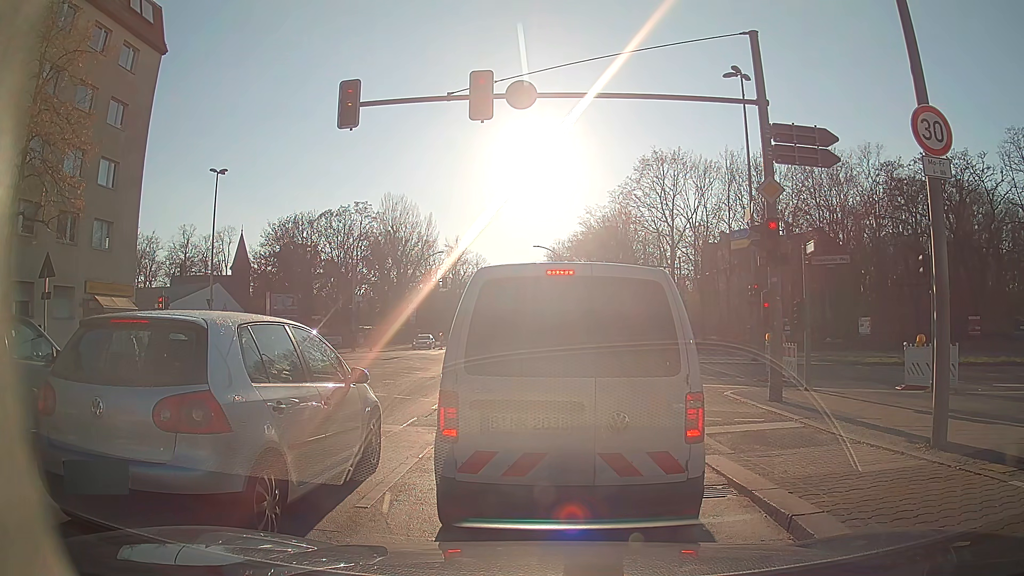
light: Day
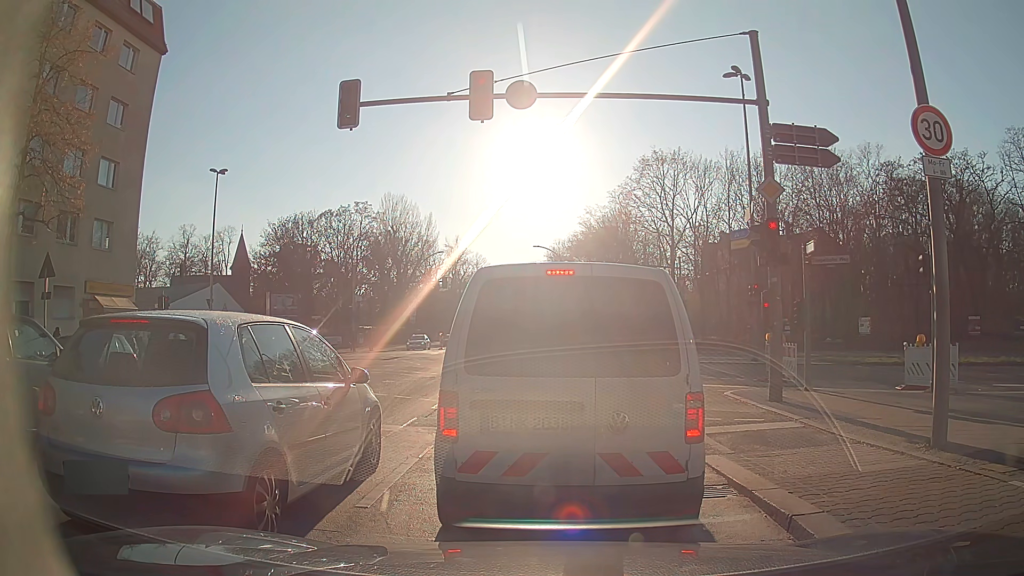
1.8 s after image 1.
(0.0, 0.0) m; 0°
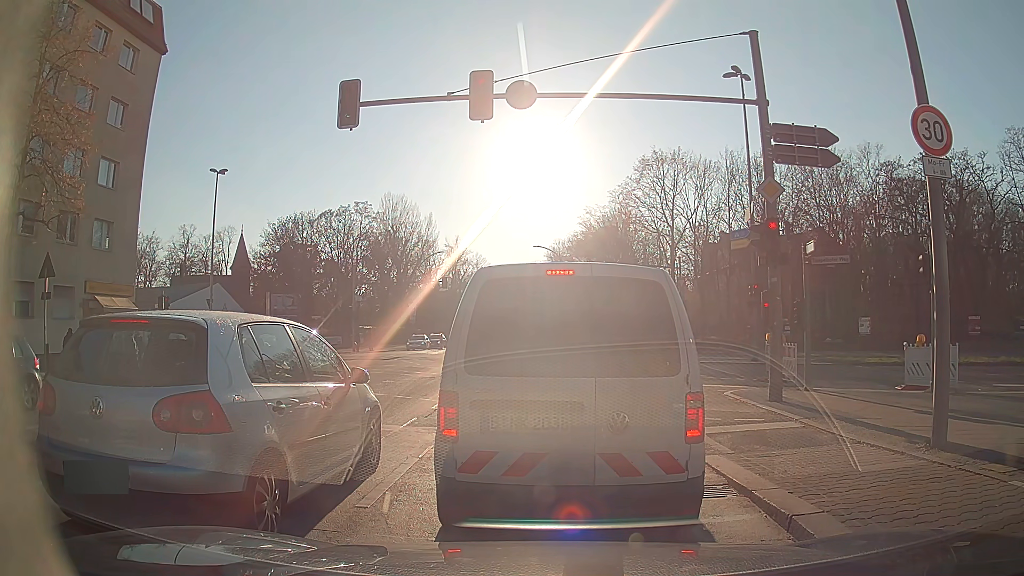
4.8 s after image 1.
(0.0, 0.0) m; 0°
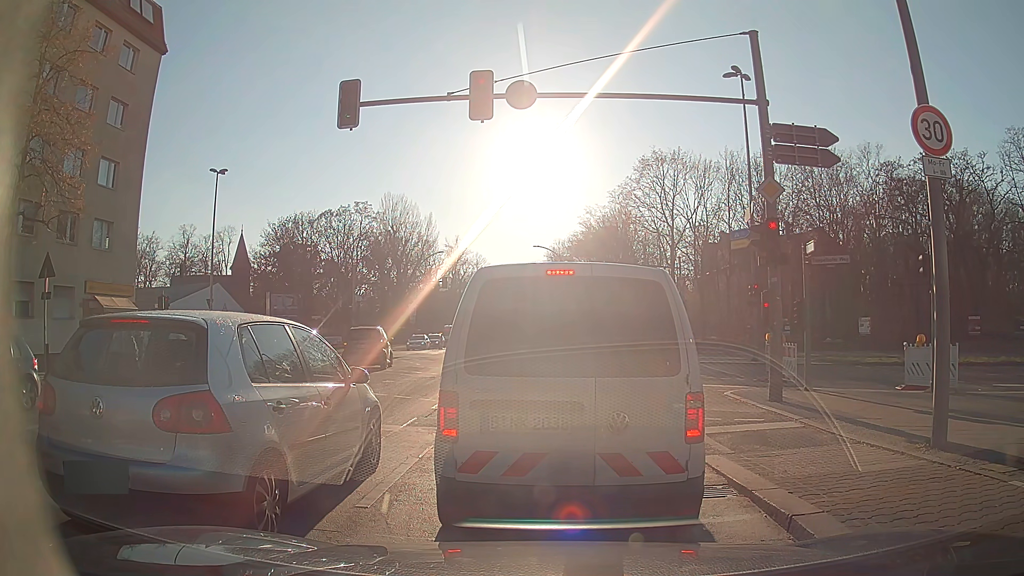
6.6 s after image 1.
(0.0, 0.0) m; 0°
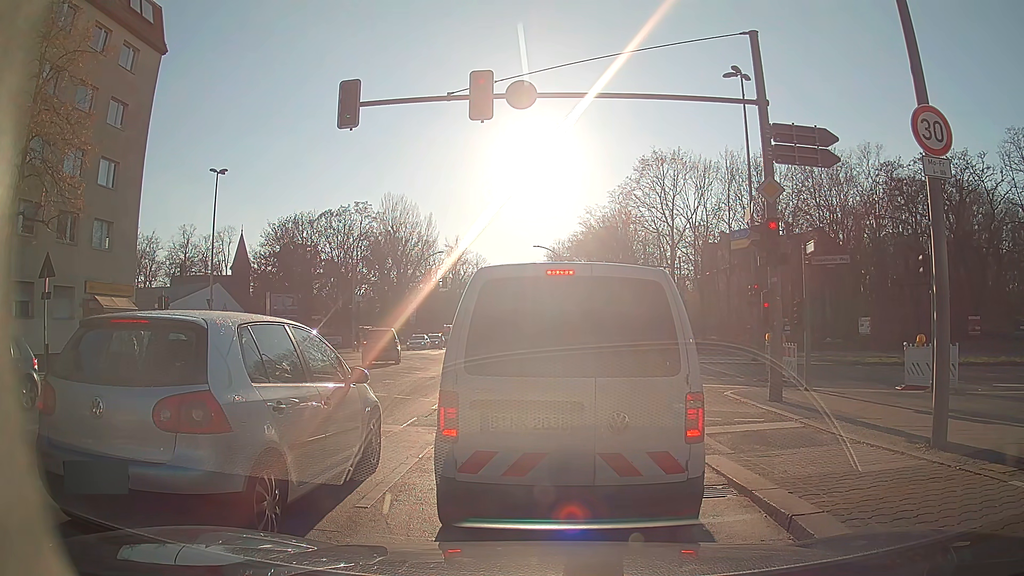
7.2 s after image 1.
(0.0, 0.0) m; 0°
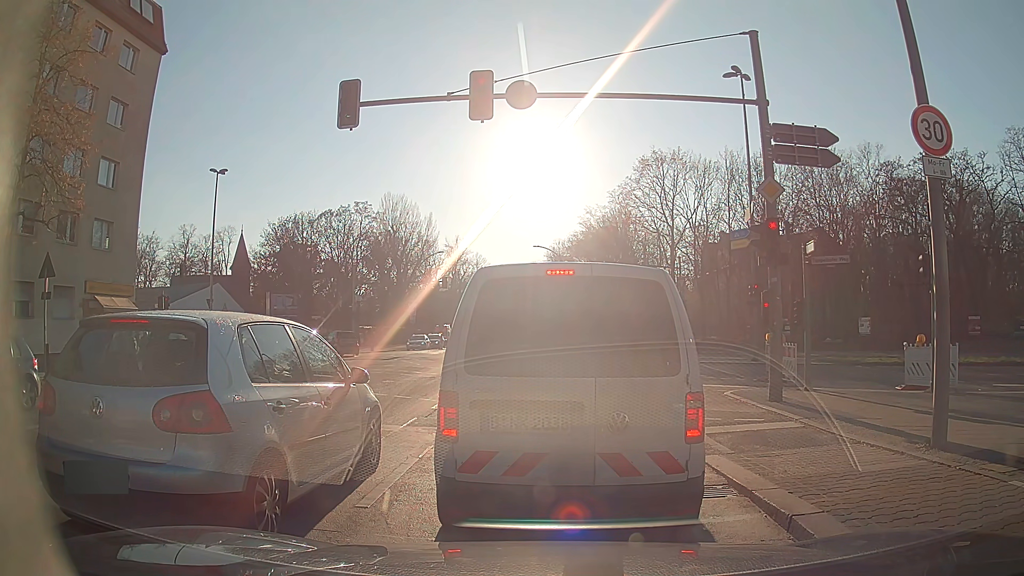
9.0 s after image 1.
(0.0, 0.0) m; 0°
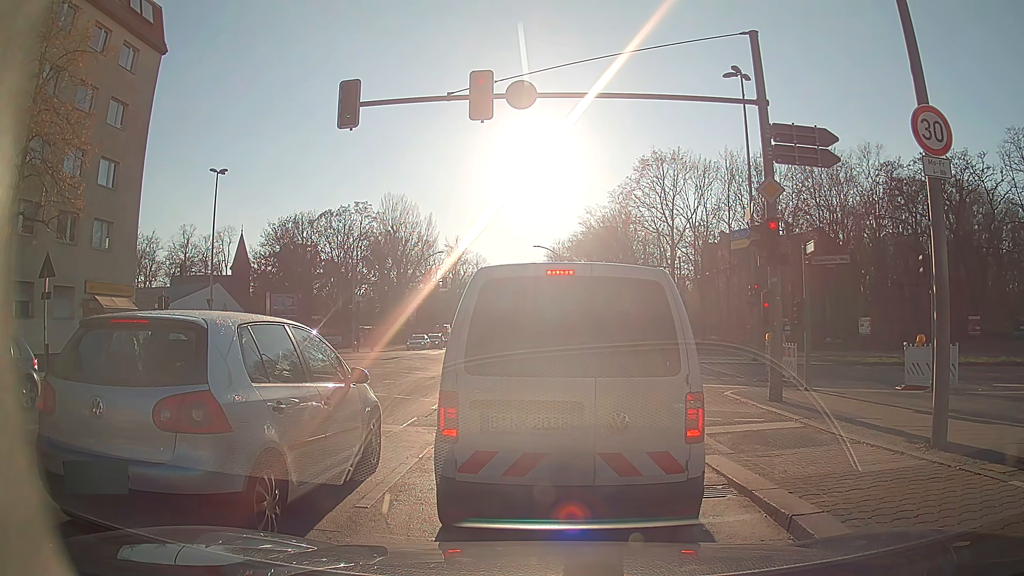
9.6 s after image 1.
(0.0, 0.0) m; 0°
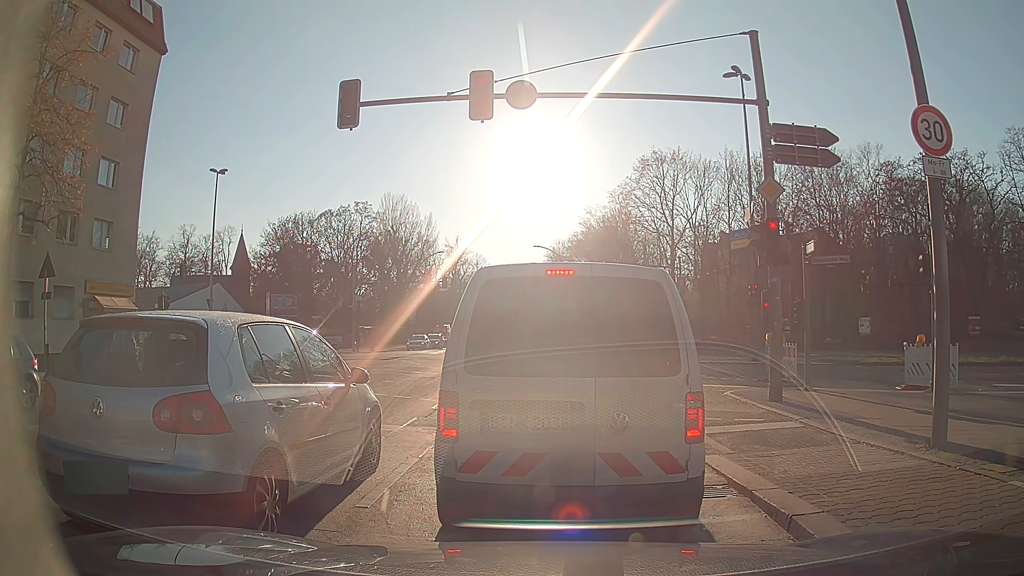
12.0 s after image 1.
(0.0, 0.0) m; 0°
(0, +10) (0, +20) (0, +30) (0, +40) (-1, +50) (-1, +60) (-1, +70) (-1, +80) (-1, +90) (-2, +100) m
